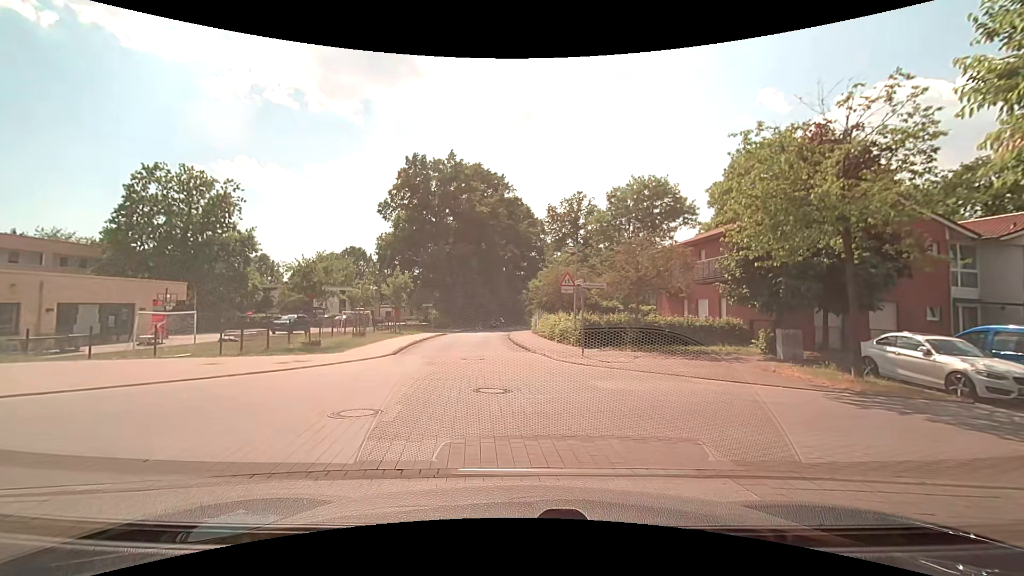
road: residential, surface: asphalt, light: Day
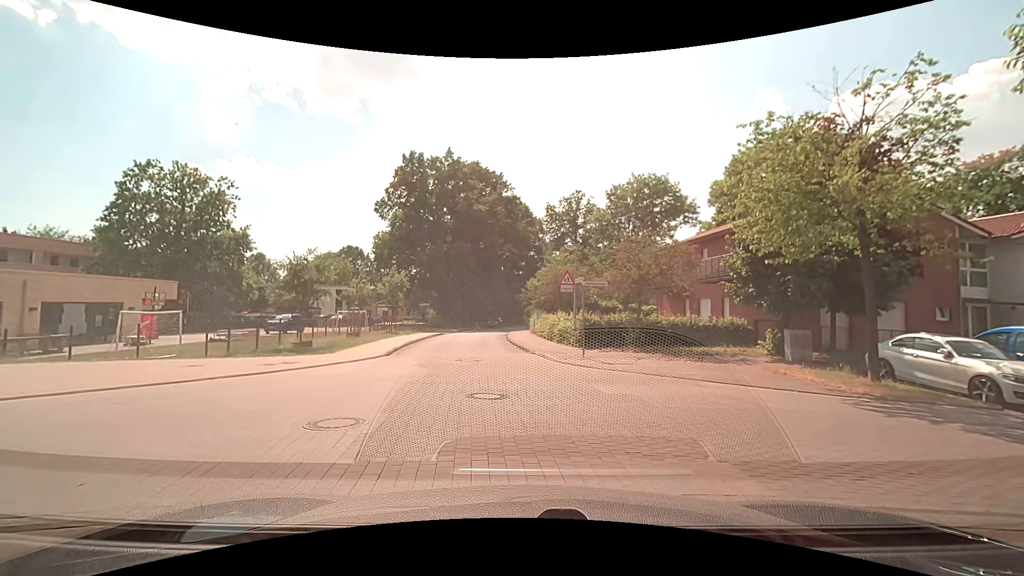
(0.0, +0.7) m; 0°
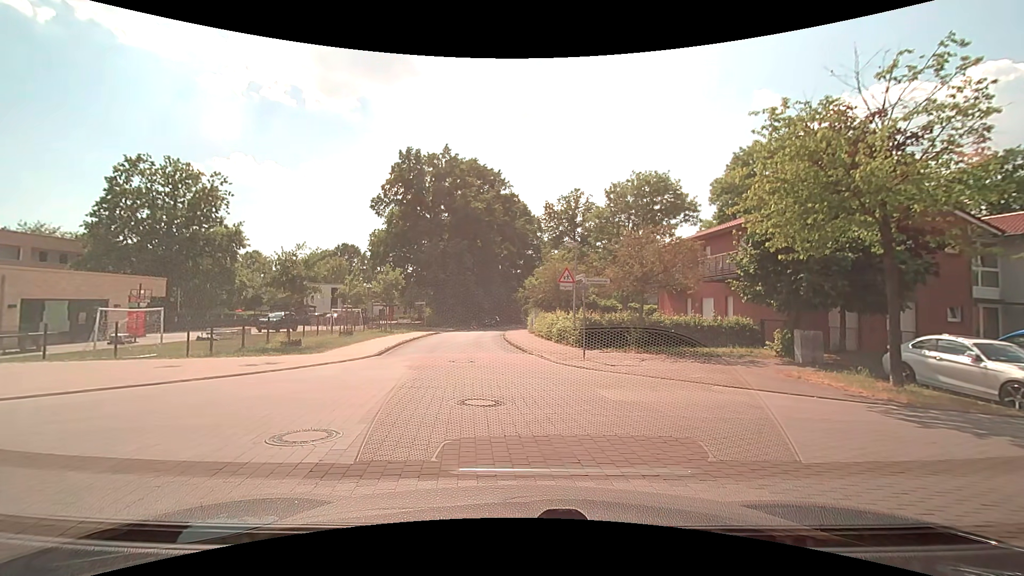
(0.0, +0.9) m; 0°
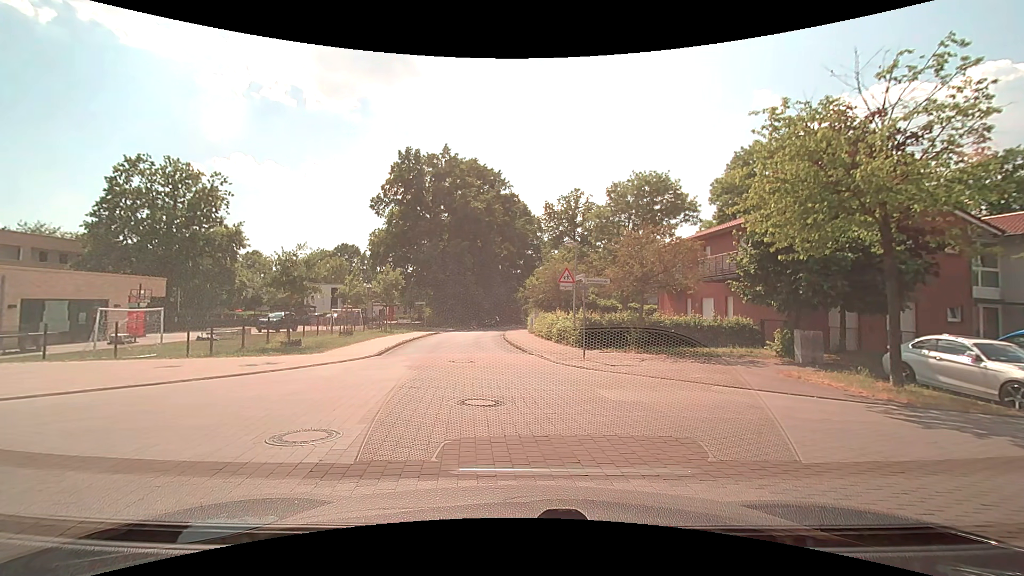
(0.0, 0.0) m; 0°
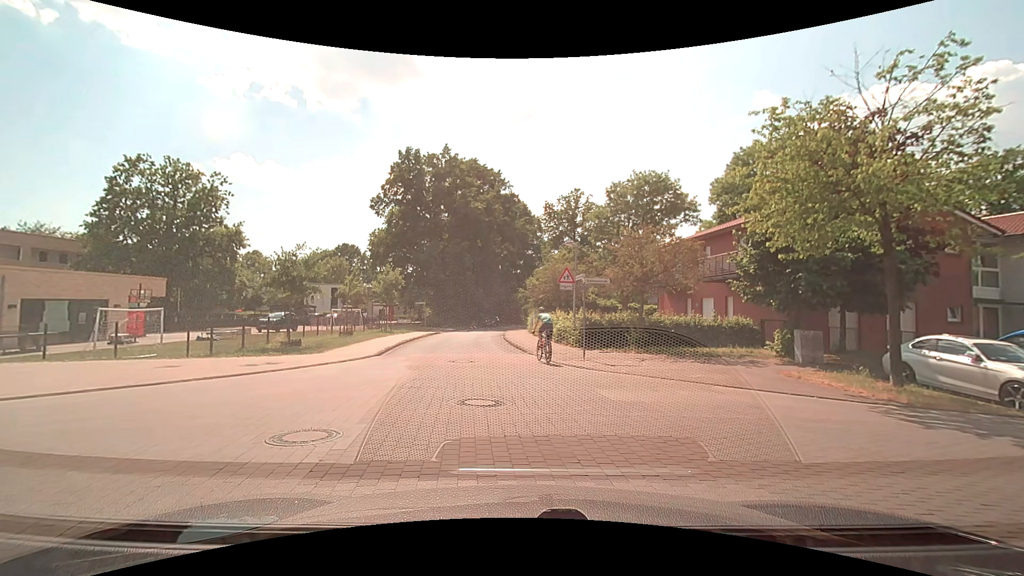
(0.0, 0.0) m; 0°
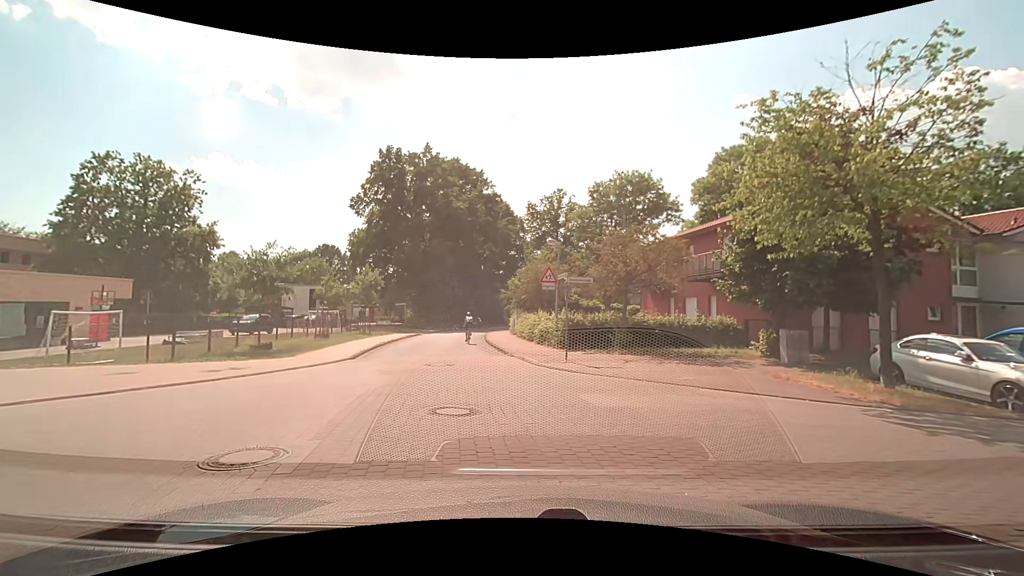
(0.0, +0.6) m; 0°
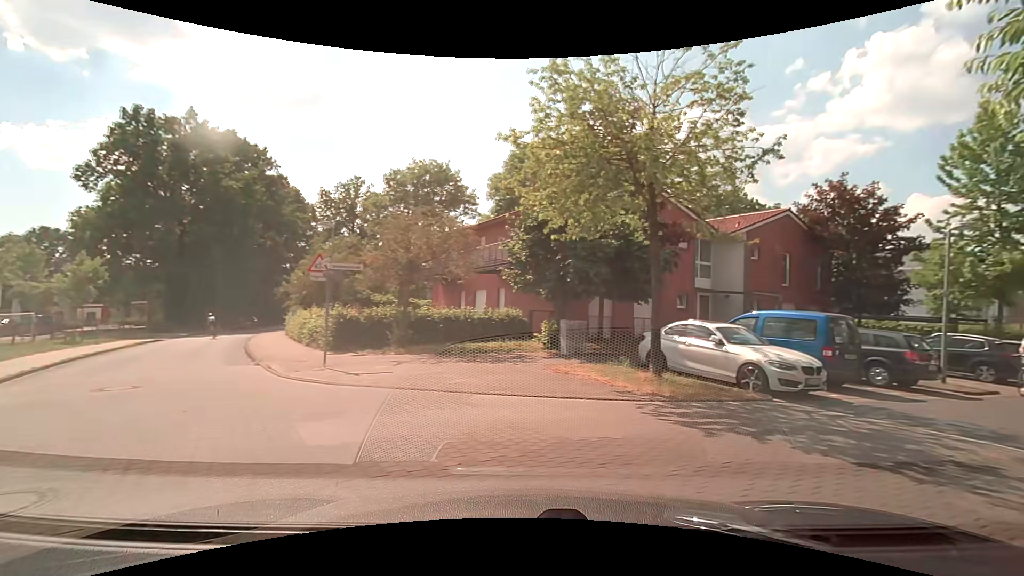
(+0.3, +2.6) m; +20°
